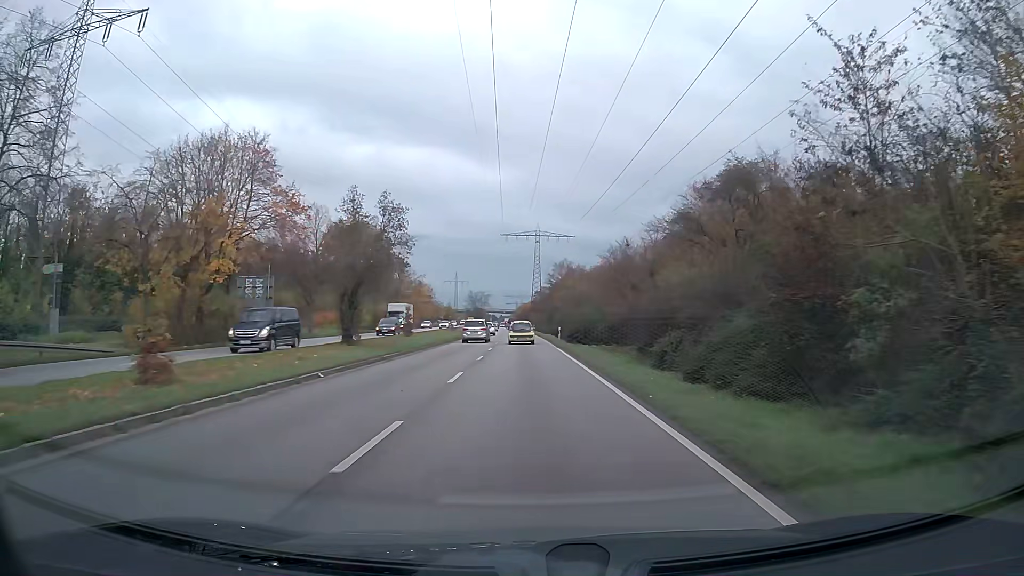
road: primary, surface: asphalt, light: Day
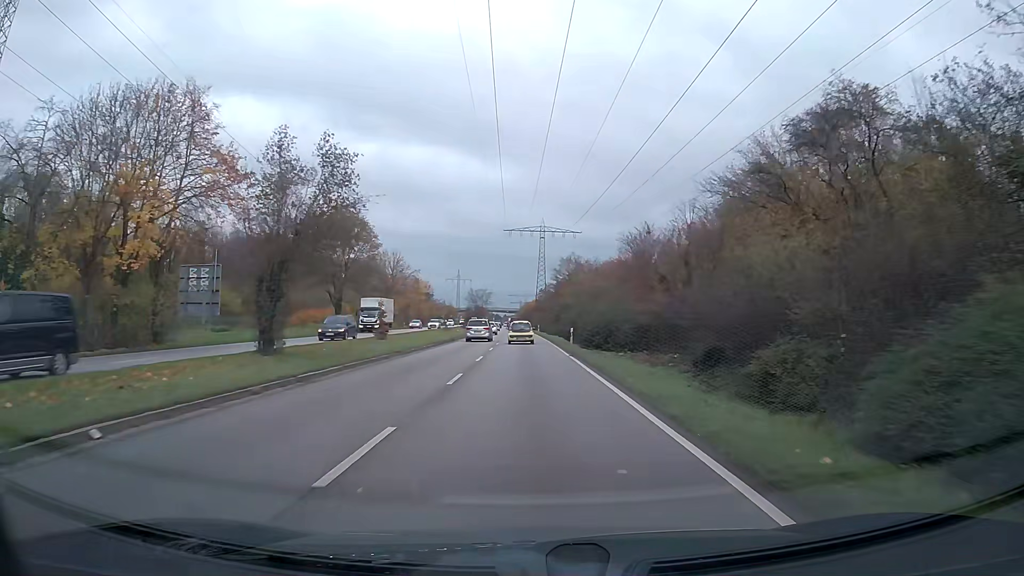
(0.0, +9.7) m; 0°
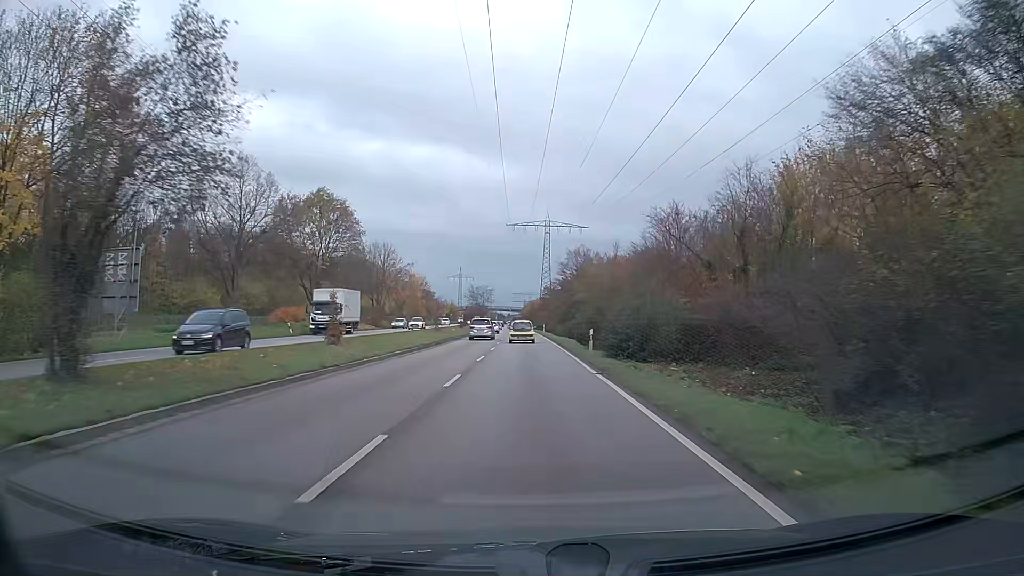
(0.0, +9.8) m; 0°
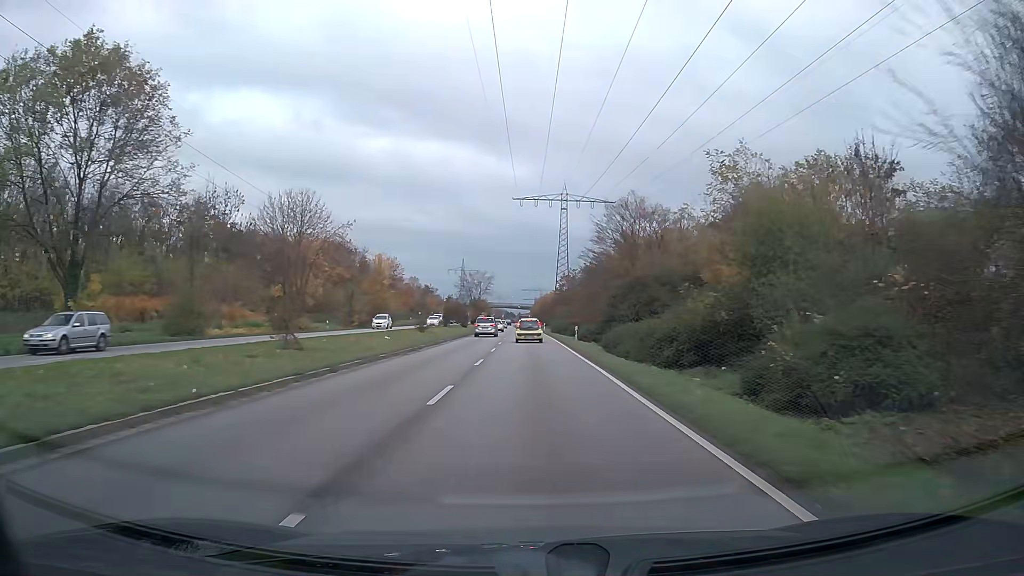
(-0.3, +39.9) m; -1°
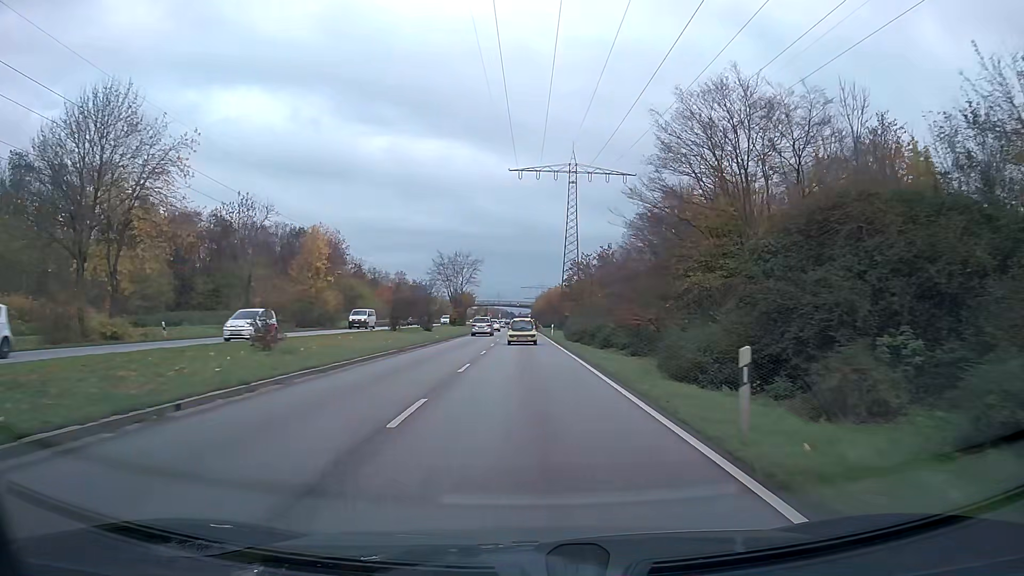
(0.0, +29.9) m; 0°
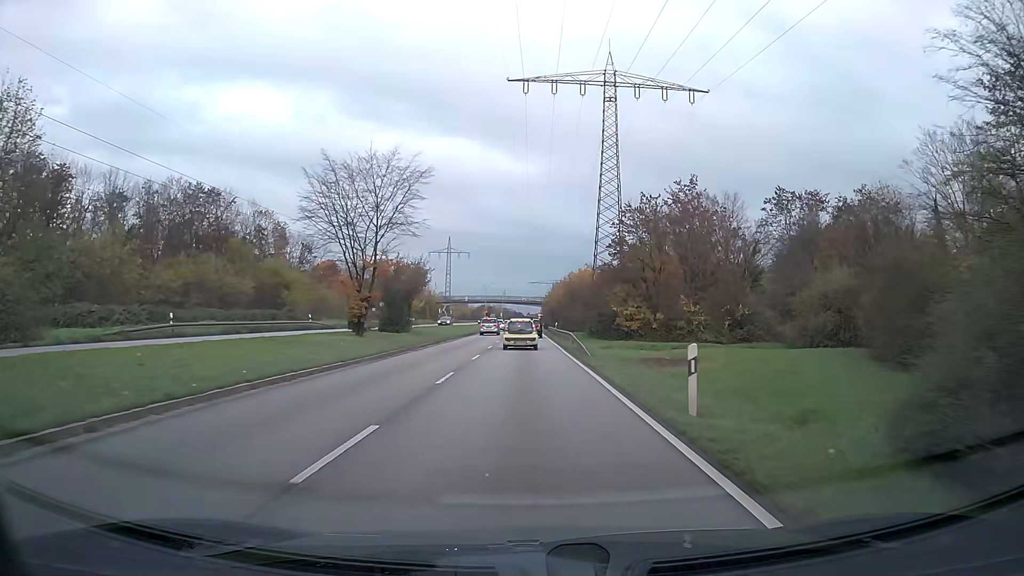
(-0.3, +48.4) m; -1°
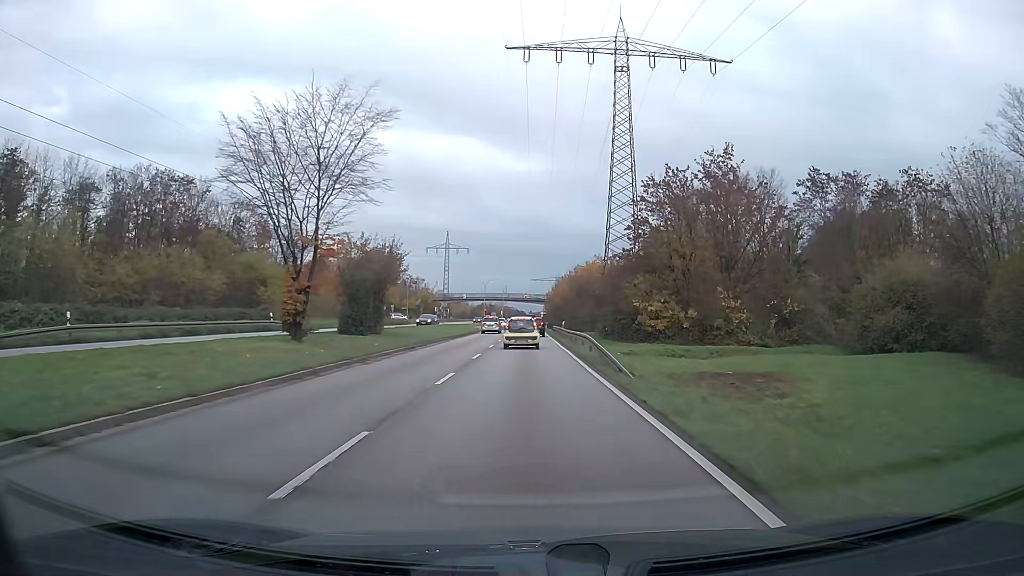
(0.0, +9.5) m; 0°
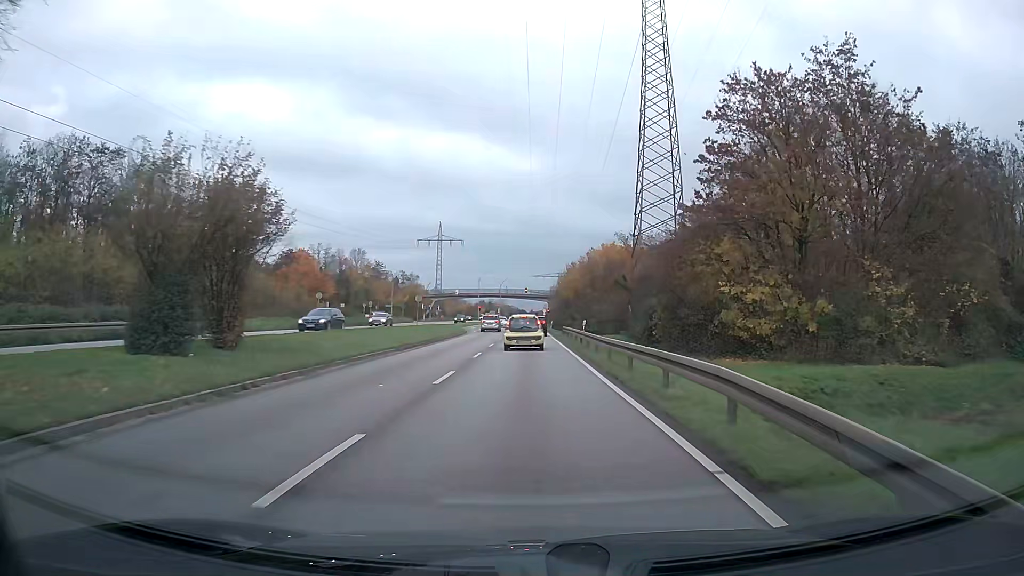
(0.0, +18.4) m; 0°
(0, +10) (0, +20) (0, +30) (0, +40) (0, +50) (0, +60) (0, +70) (0, +80) (0, +90) (0, +100) m
